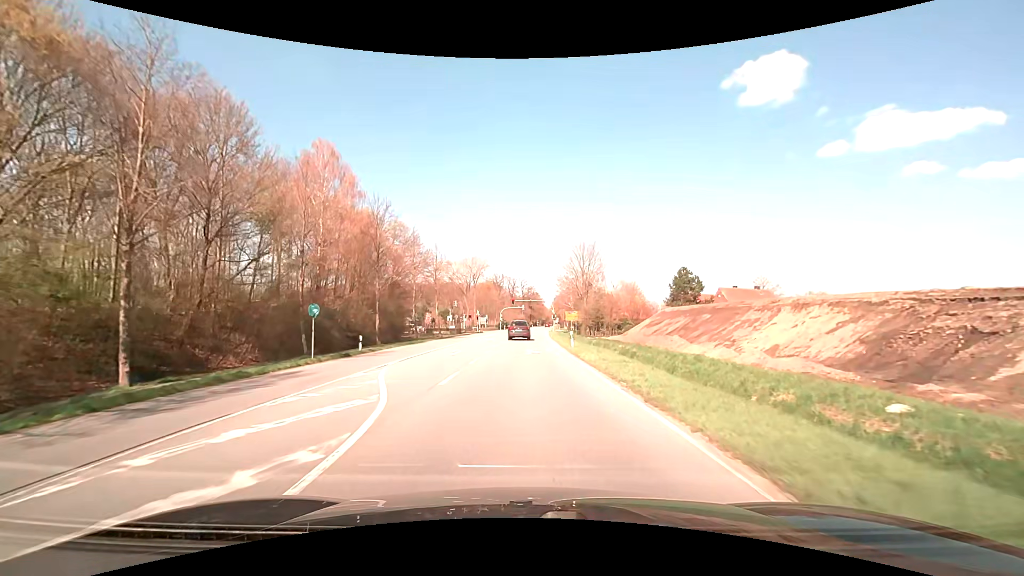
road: primary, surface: asphalt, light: Day
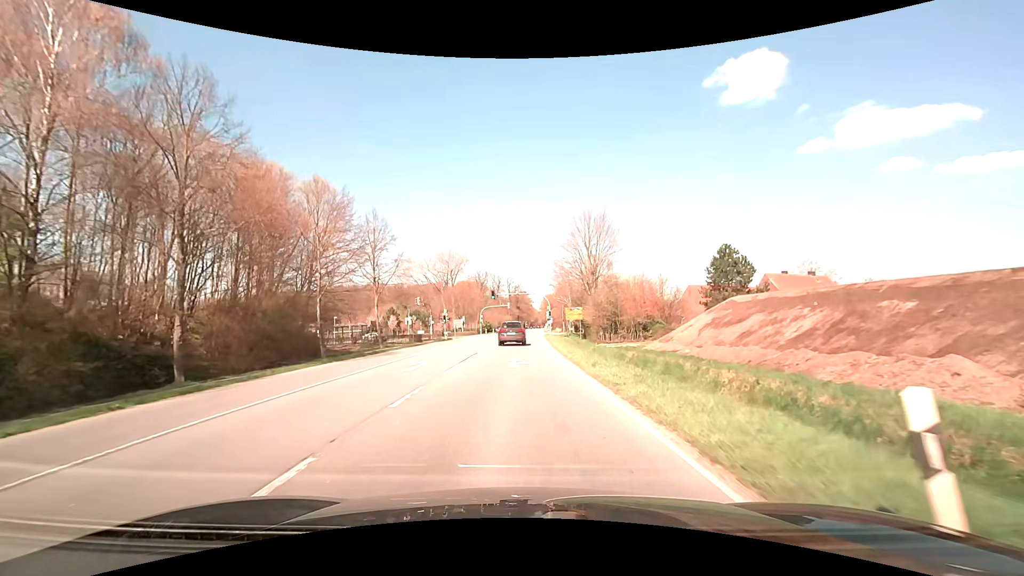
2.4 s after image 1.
(+0.3, +26.3) m; +1°
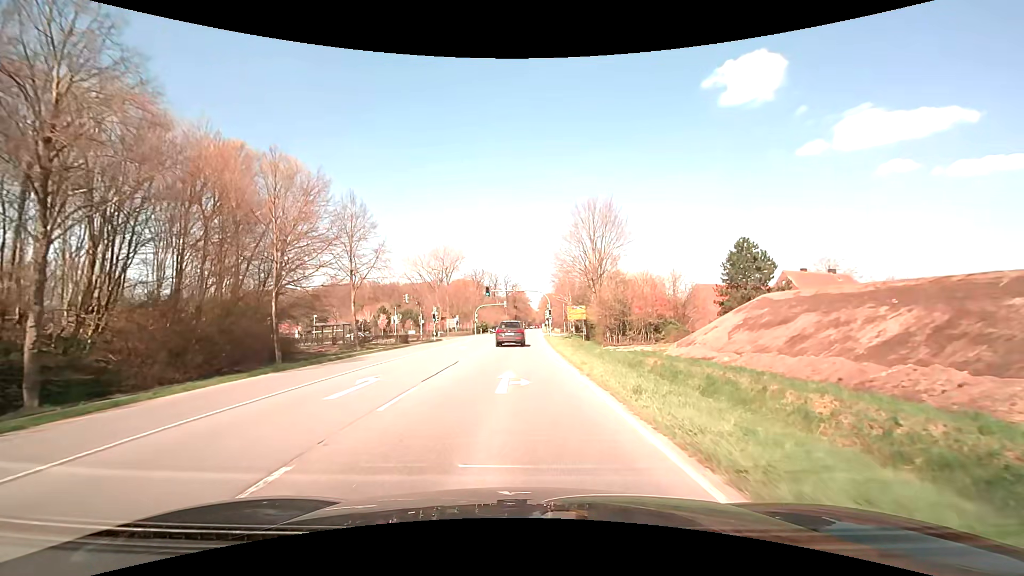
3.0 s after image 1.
(0.0, +6.4) m; 0°
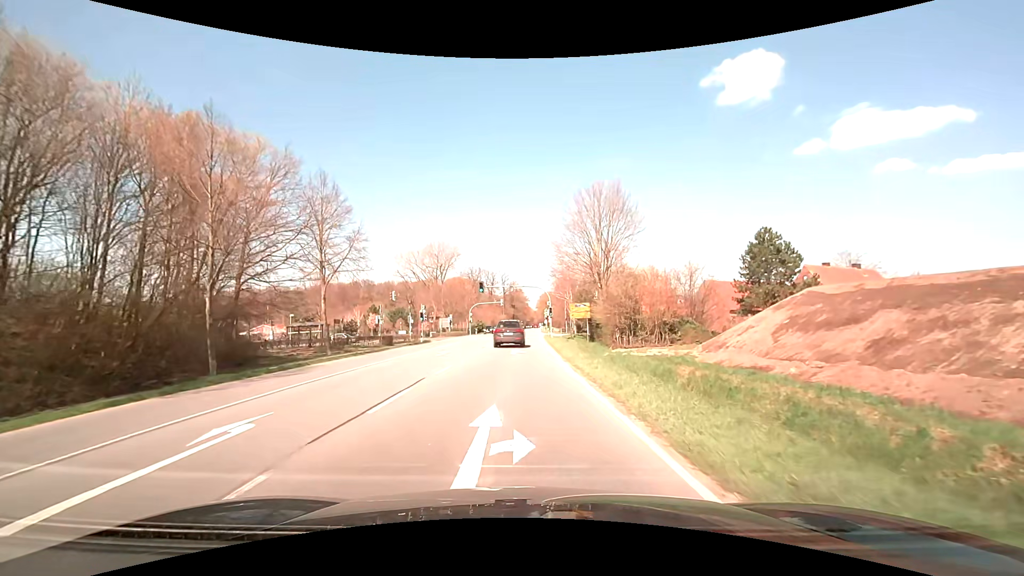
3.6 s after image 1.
(0.0, +6.3) m; 0°
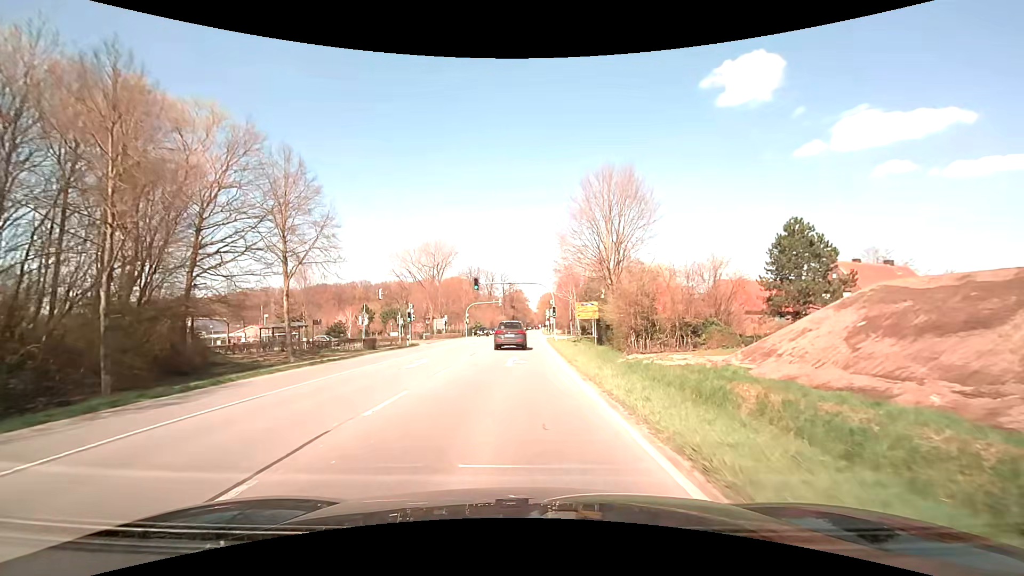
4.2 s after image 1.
(0.0, +6.3) m; 0°
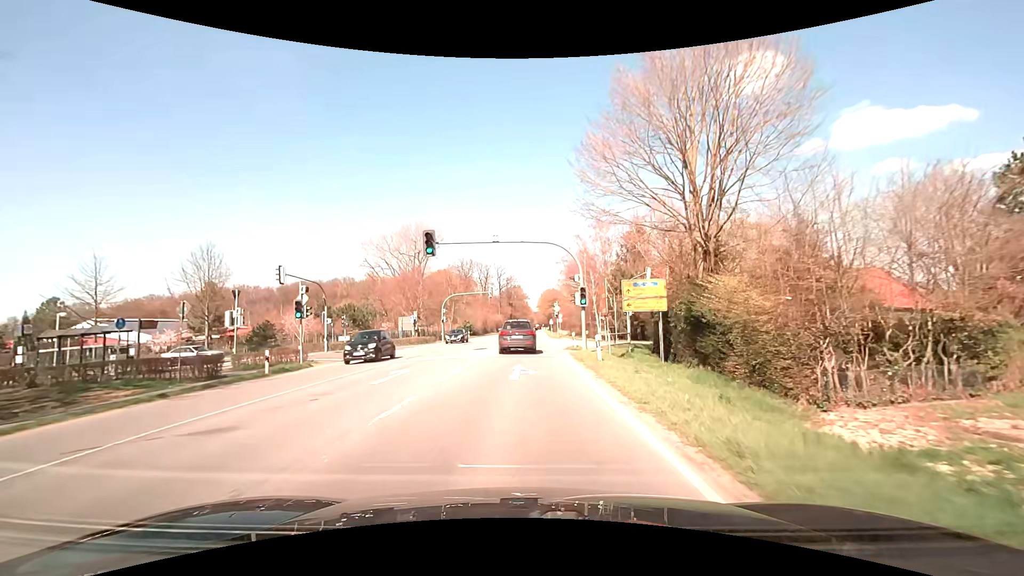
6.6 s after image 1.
(0.0, +25.0) m; 0°
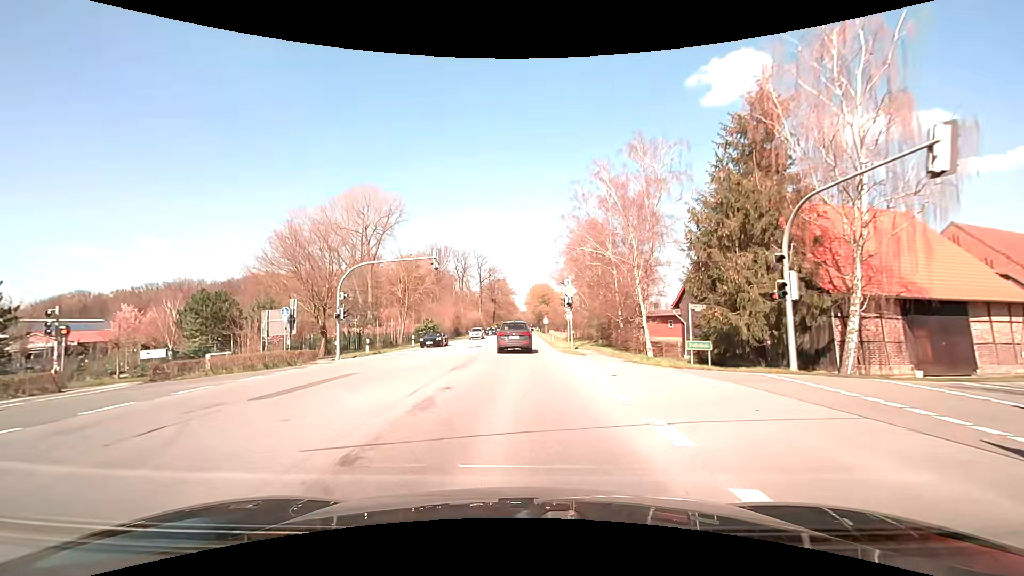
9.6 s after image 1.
(+0.3, +31.5) m; +1°
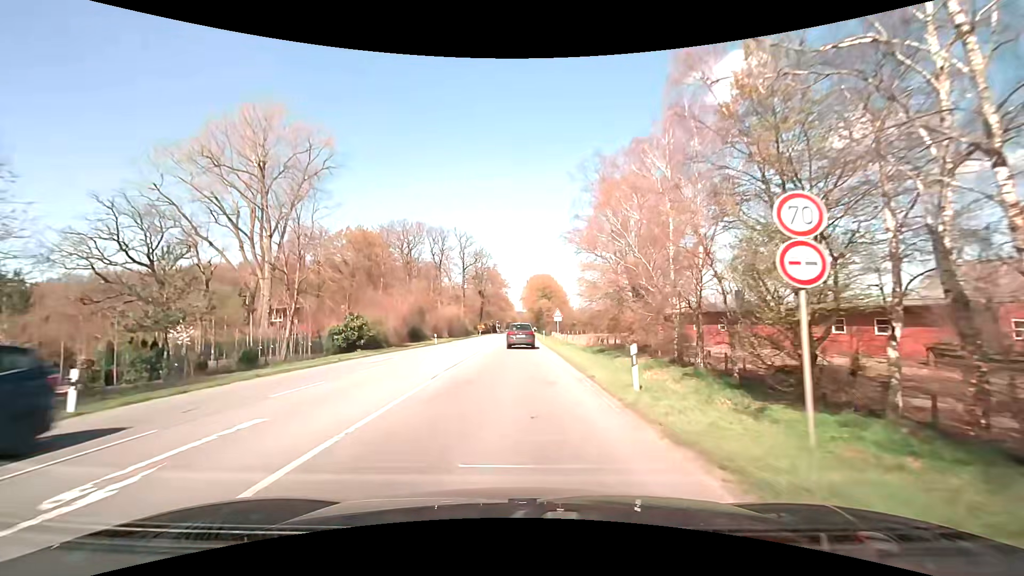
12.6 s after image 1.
(+0.1, +35.2) m; +1°
(0, +10) (0, +20) (0, +30) (0, +40) (0, +50) (0, +60) (0, +70) (-1, +80) (-1, +90) (-1, +100) m
